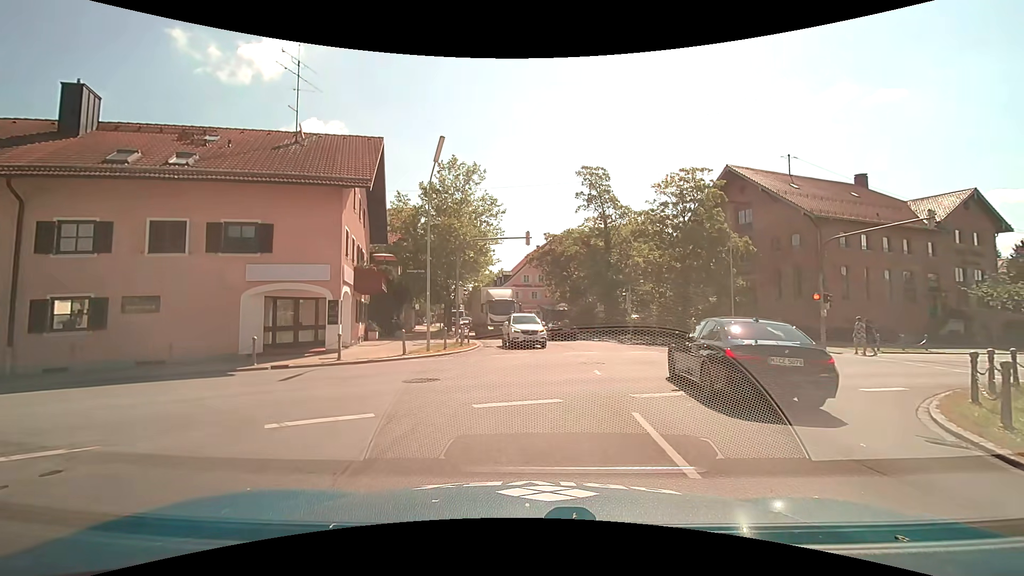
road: tertiary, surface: asphalt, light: Day
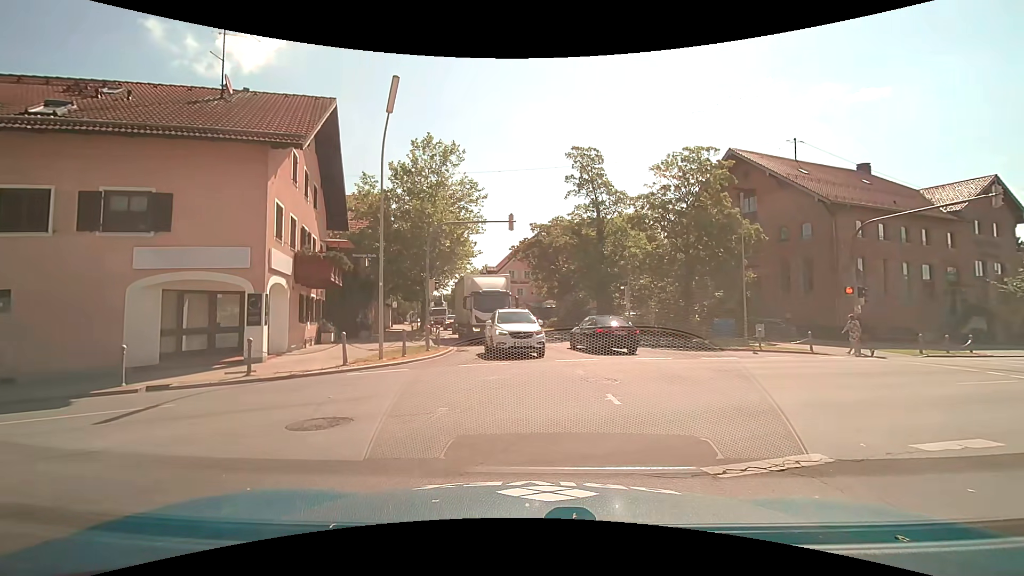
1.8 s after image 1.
(+0.1, +4.4) m; +1°
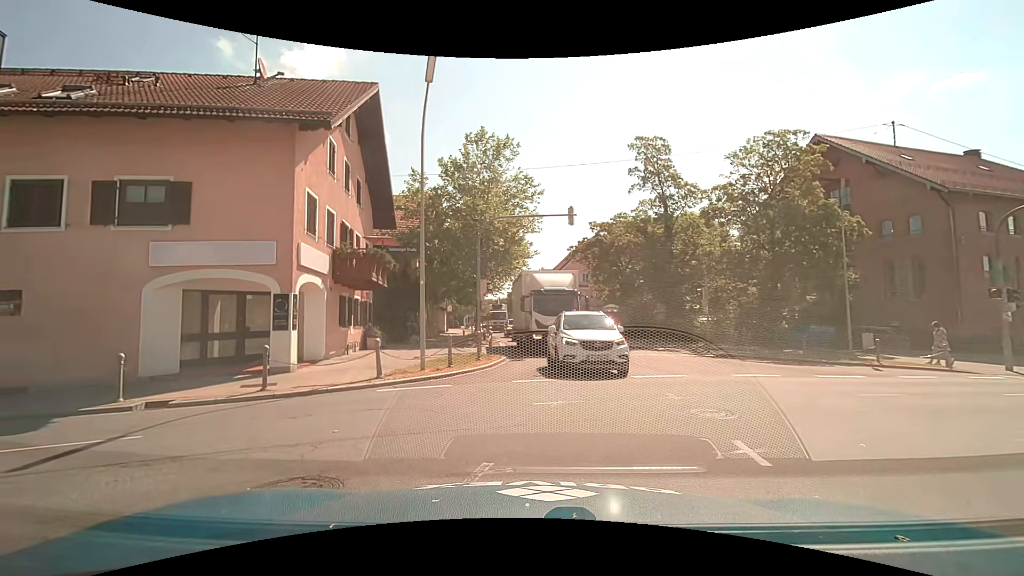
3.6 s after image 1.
(-0.1, +2.6) m; -5°
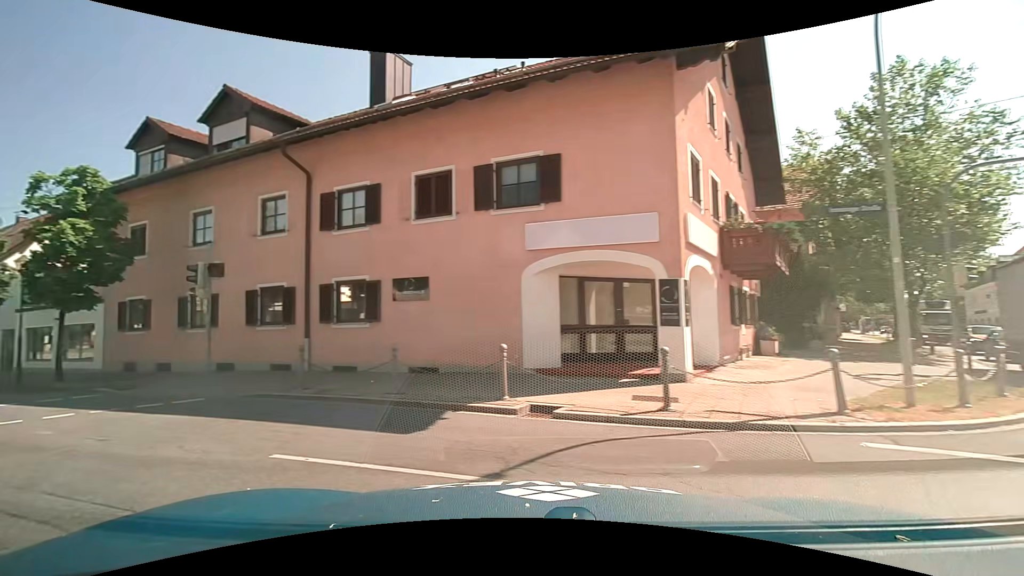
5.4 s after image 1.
(-1.3, +3.9) m; -39°
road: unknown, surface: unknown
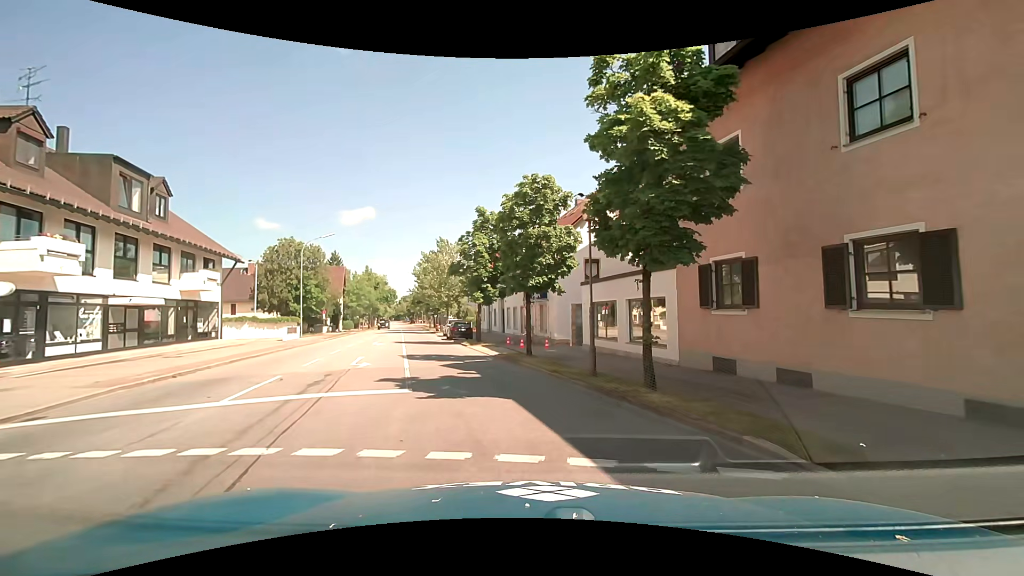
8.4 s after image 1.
(-7.3, +8.6) m; -54°
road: secondary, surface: asphalt
(-1, +10) (-3, +20) (-6, +29) (-8, +39) (-11, +49) (-13, +58) (-16, +68) (-19, +78) (-21, +87) (-24, +97) m
